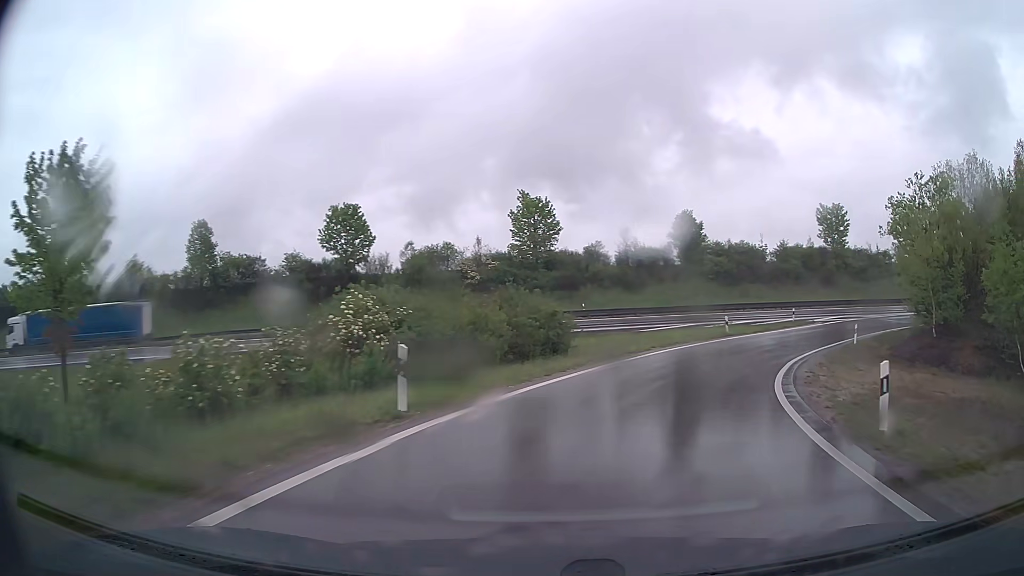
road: trunk_link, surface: asphalt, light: Day
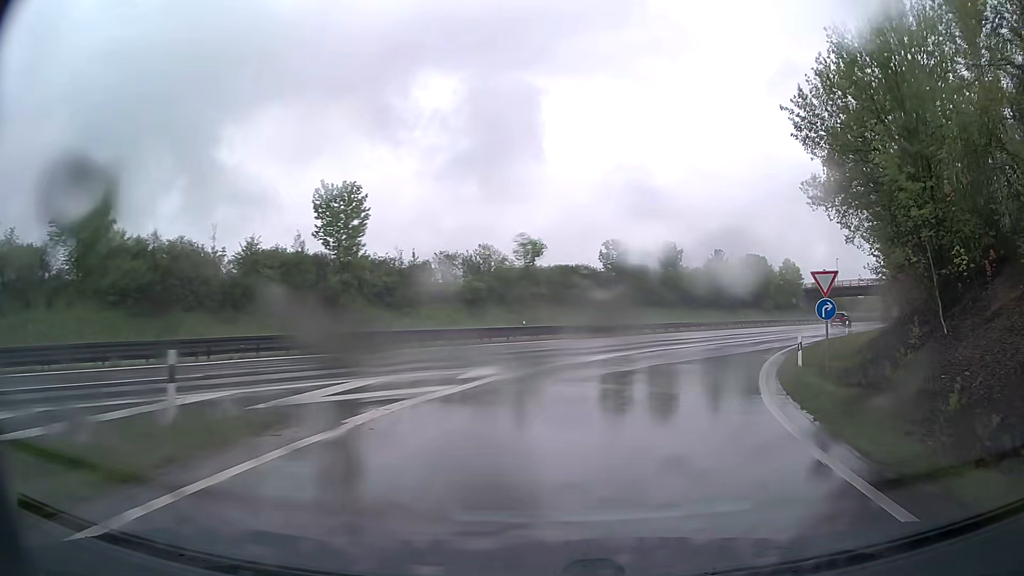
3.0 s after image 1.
(+14.3, +35.8) m; +43°
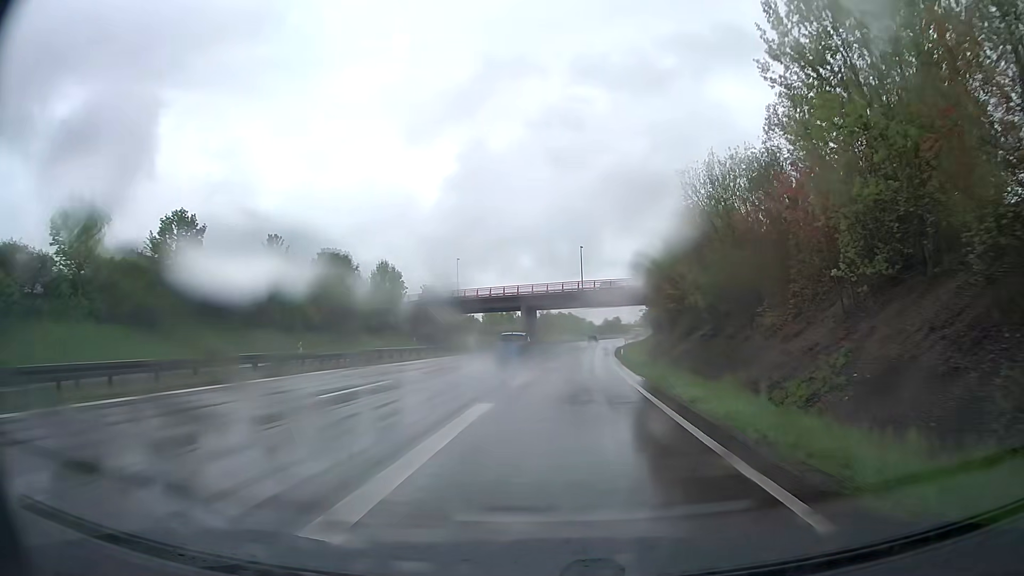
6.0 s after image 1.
(+15.4, +40.7) m; +34°
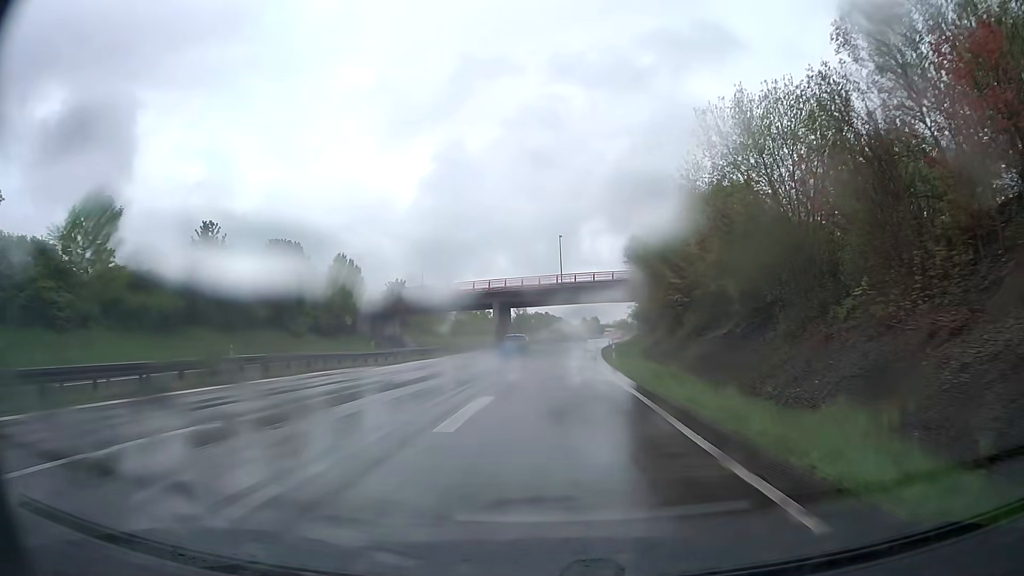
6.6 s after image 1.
(+0.2, +10.3) m; +2°
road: trunk
(0, +10) (0, +20) (+1, +30) (+1, +40) (+2, +50) (+3, +60) (+4, +70) (+5, +80) (+6, +90) (+7, +100) m
